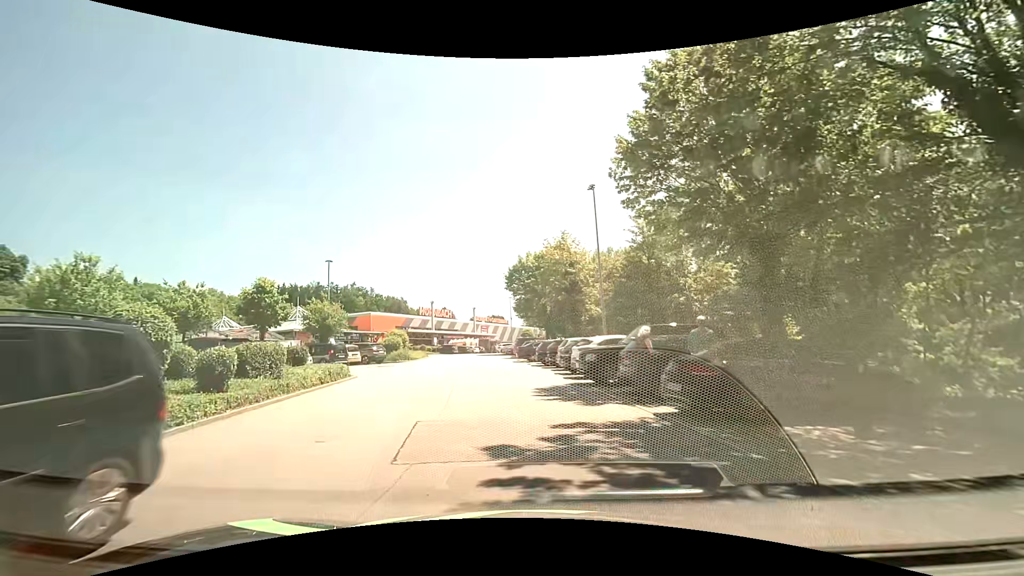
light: Day
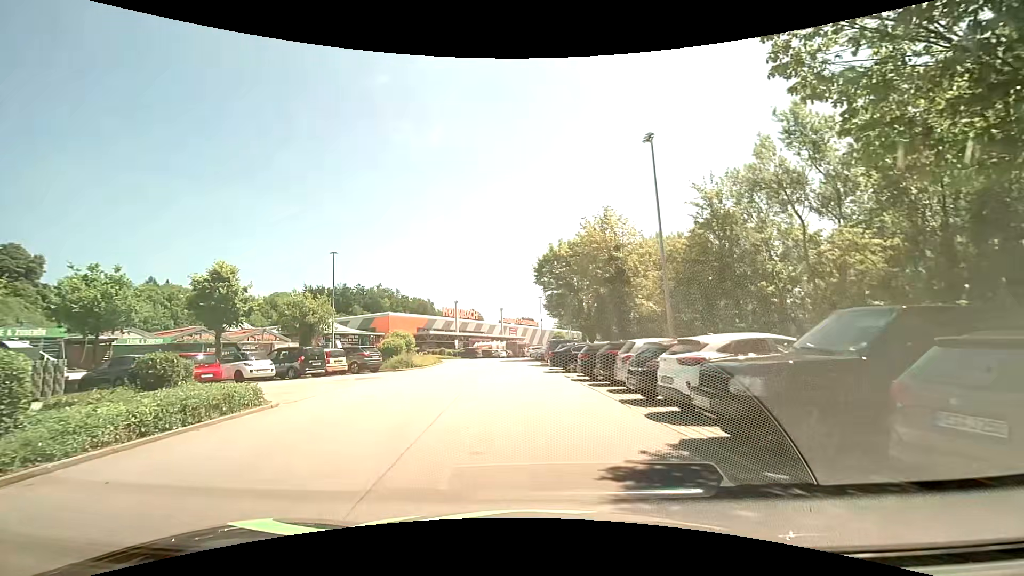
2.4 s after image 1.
(-0.3, +9.0) m; -4°
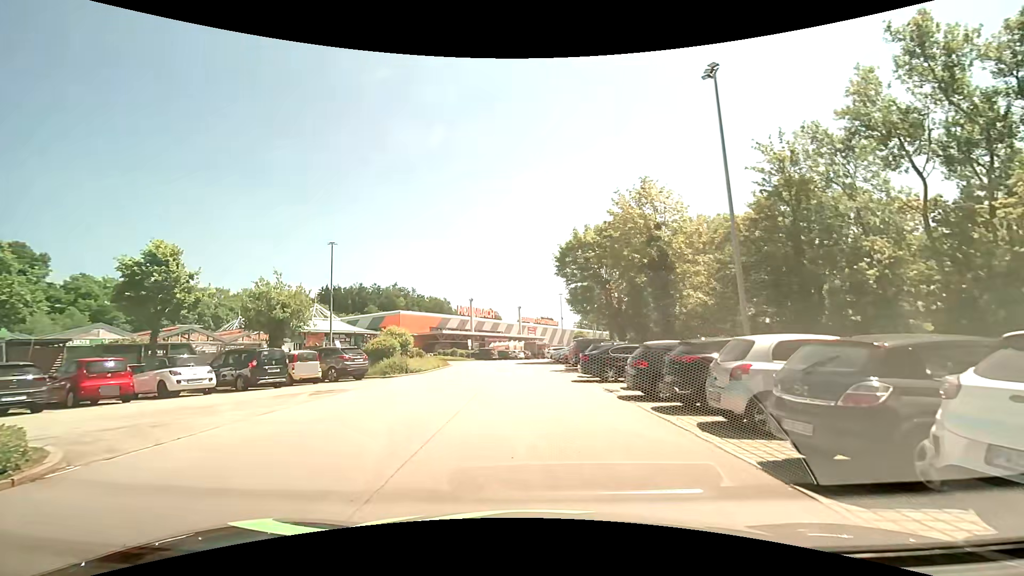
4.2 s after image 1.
(-0.1, +6.4) m; -2°
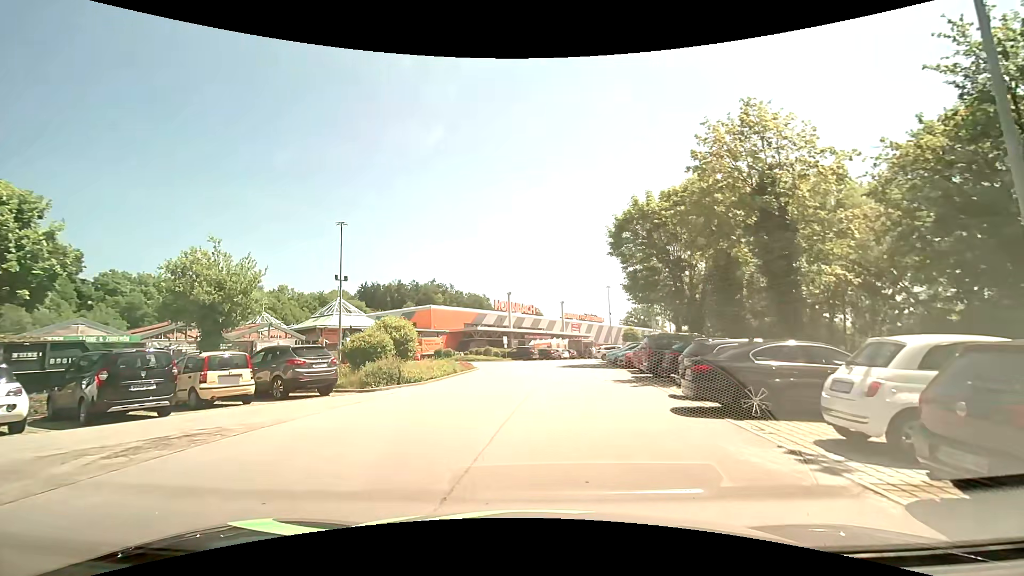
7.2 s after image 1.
(-0.3, +9.0) m; -5°
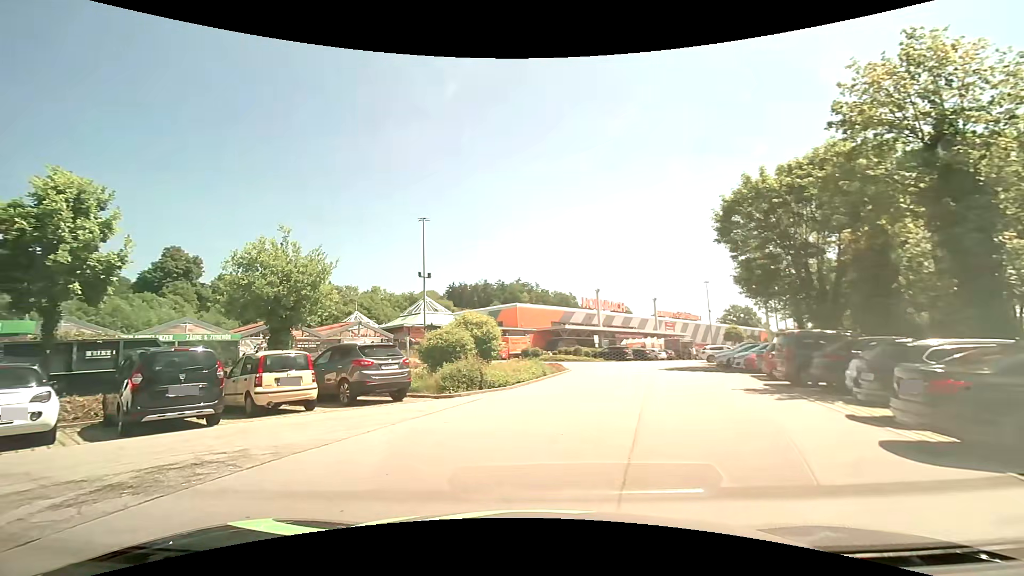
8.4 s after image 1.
(-0.1, +2.9) m; -9°
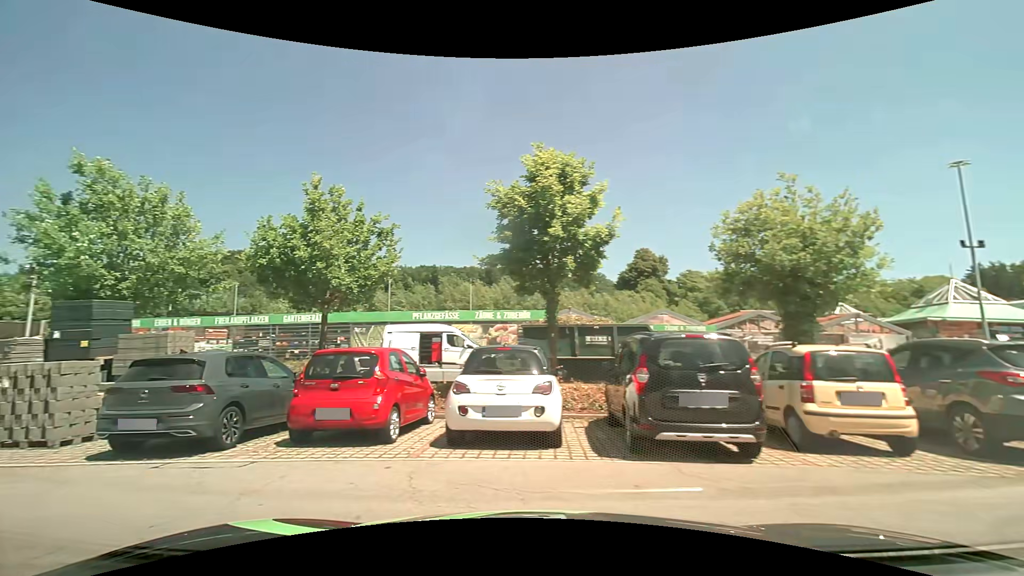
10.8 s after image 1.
(-1.8, +4.7) m; -47°
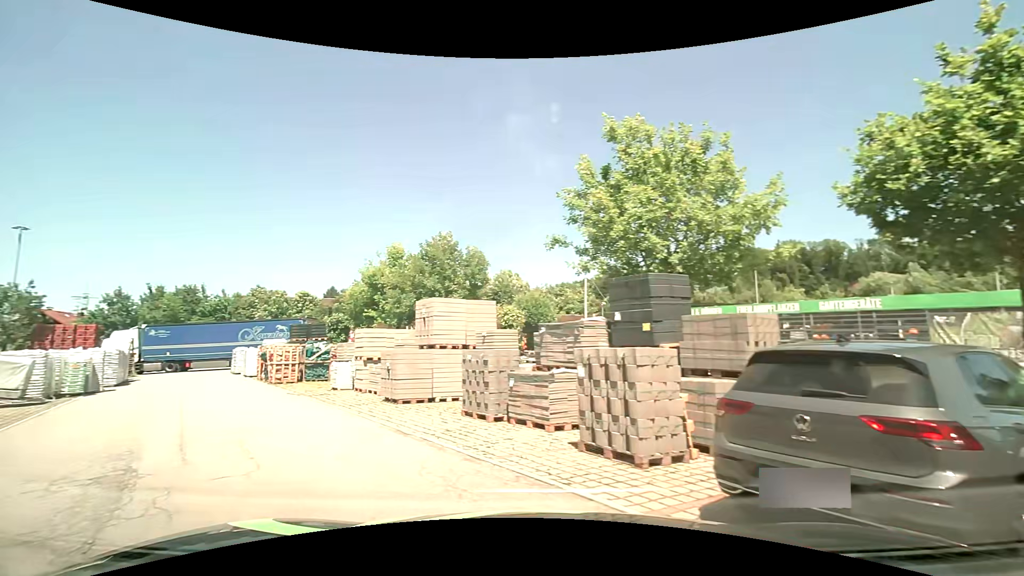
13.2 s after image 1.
(-2.3, +4.3) m; -54°
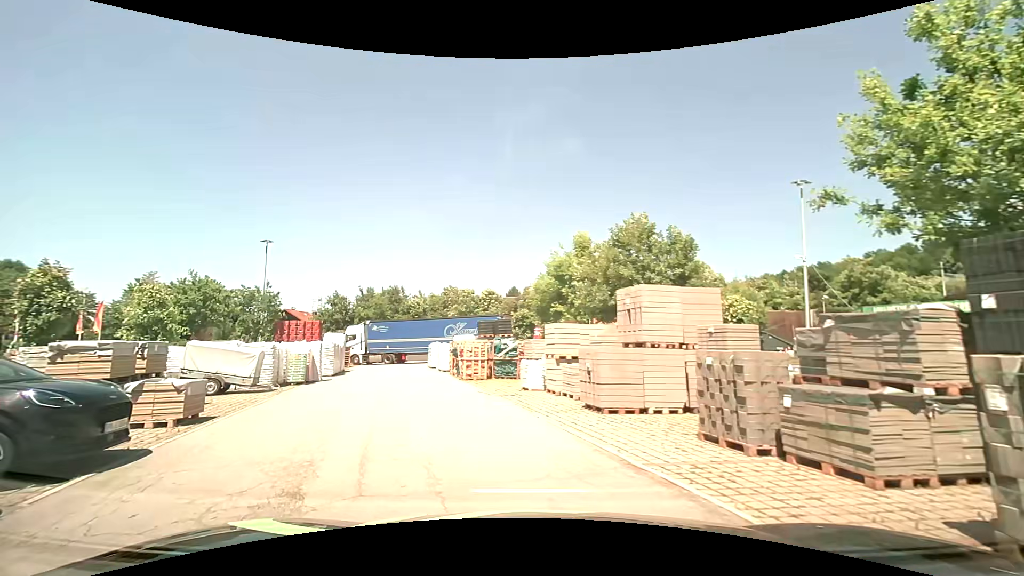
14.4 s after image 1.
(-0.5, +2.4) m; -21°
